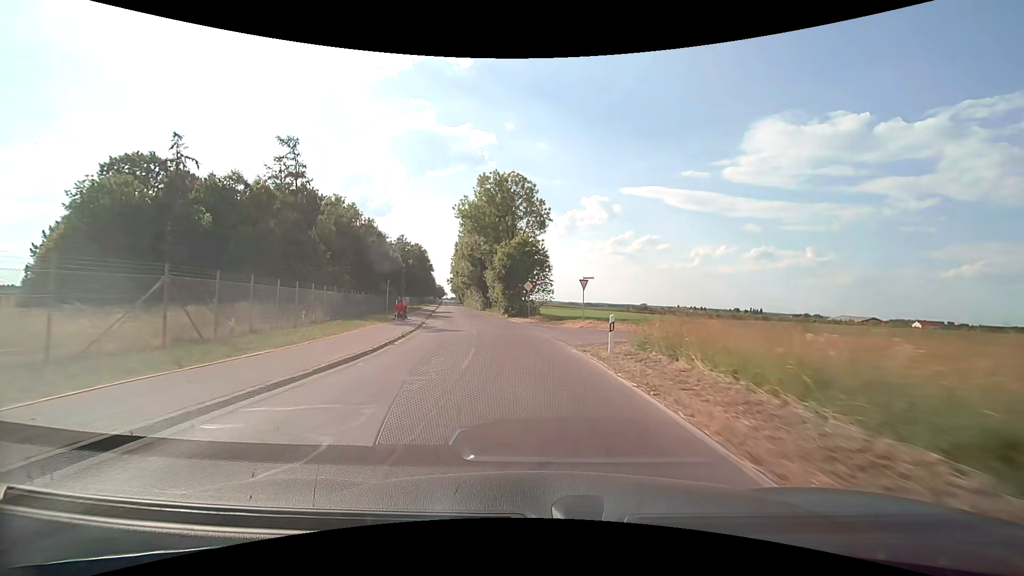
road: unclassified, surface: asphalt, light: Day
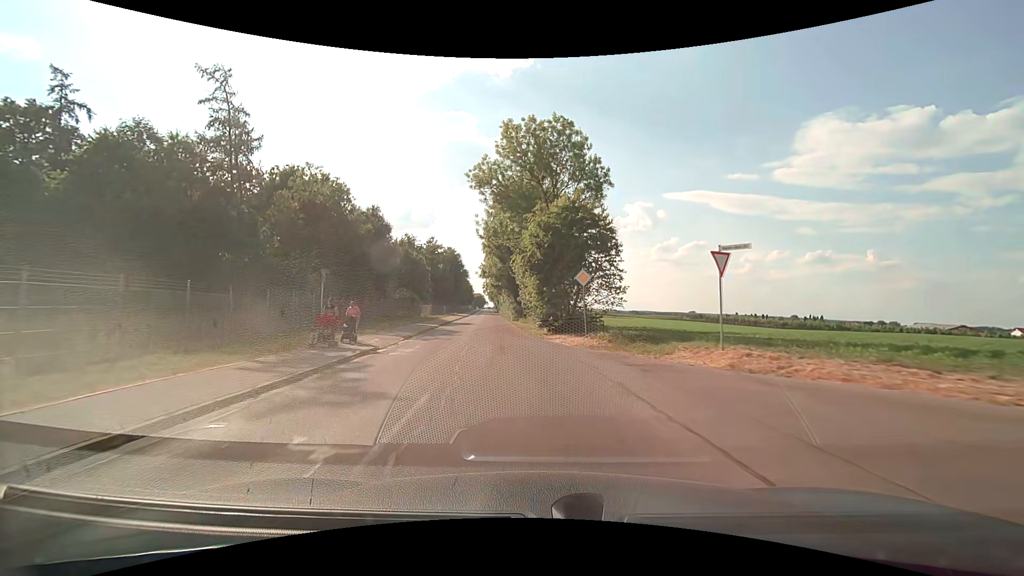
(-0.8, +18.6) m; -5°
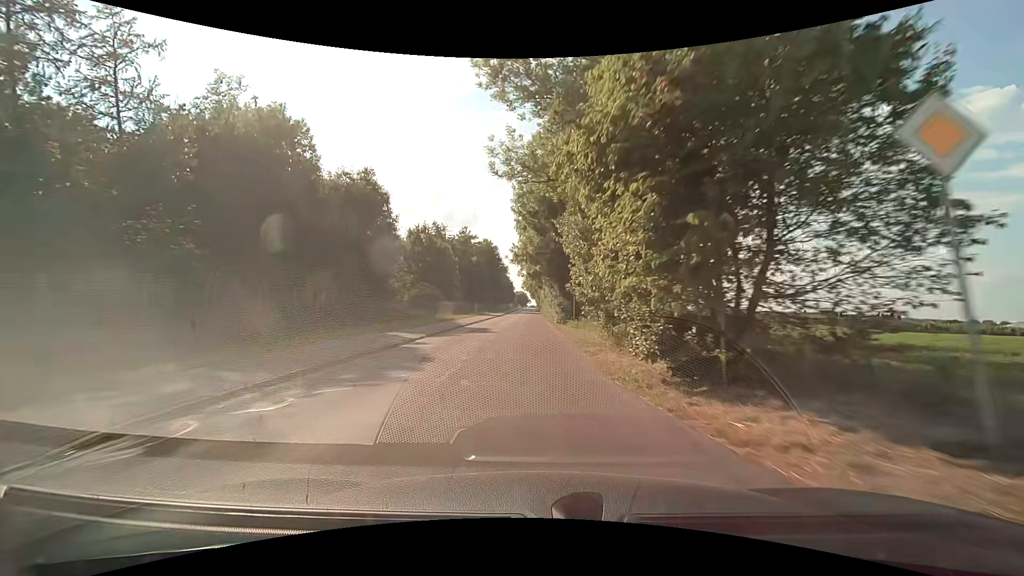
(-0.9, +18.6) m; -5°
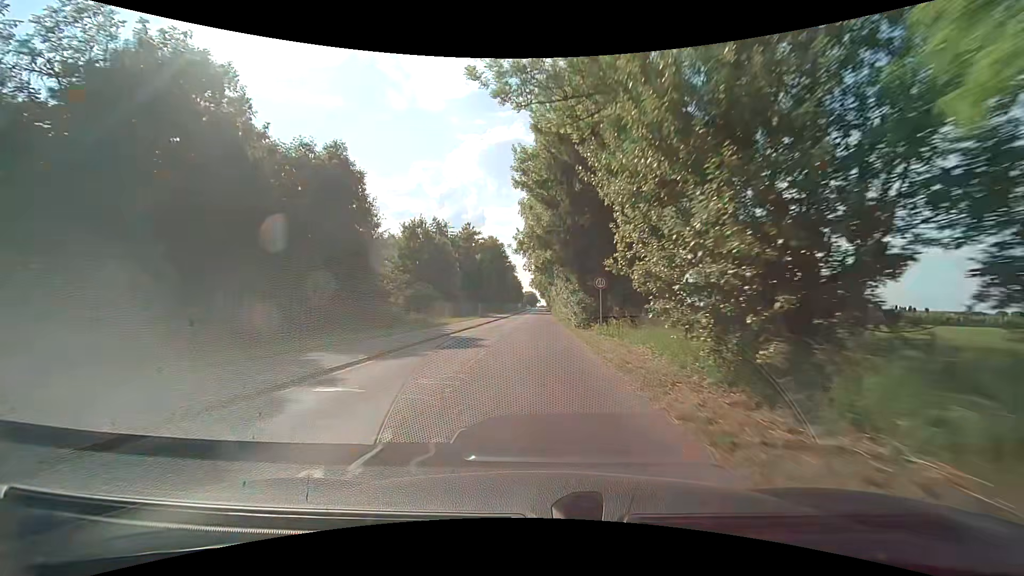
(-0.1, +9.2) m; -1°
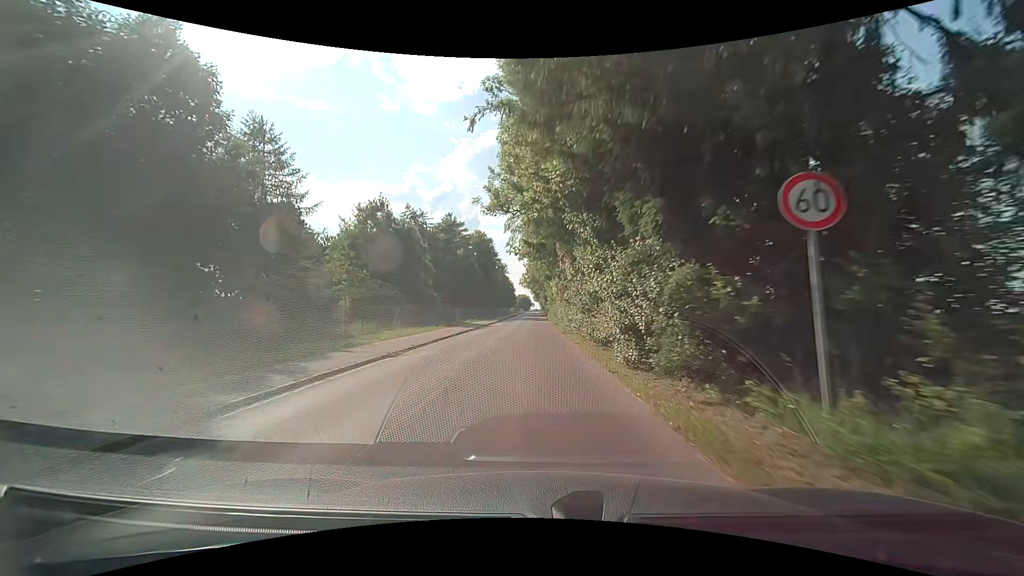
(+0.1, +18.3) m; +1°
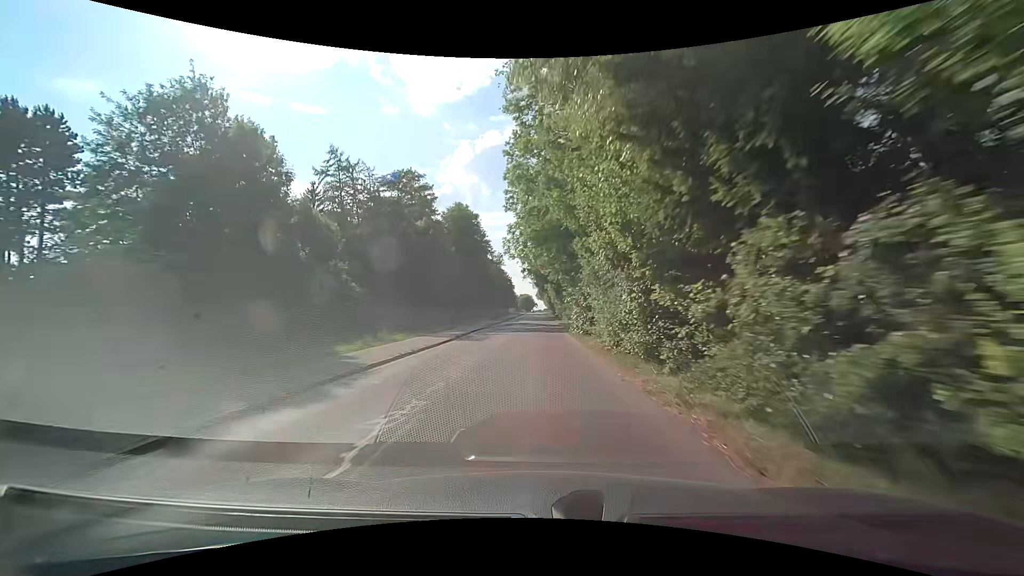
(-0.3, +36.1) m; 0°
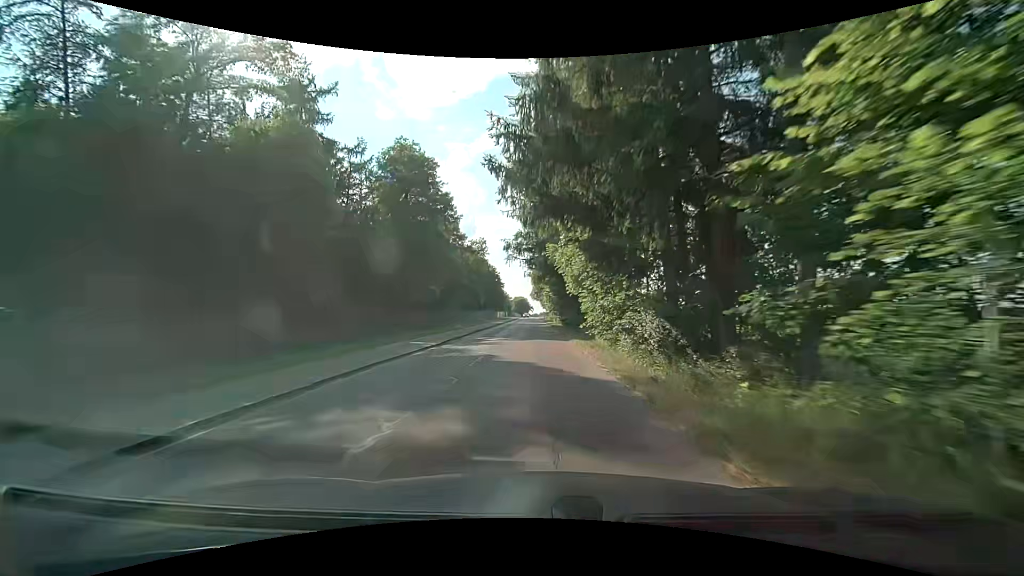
(-0.1, +36.3) m; 0°
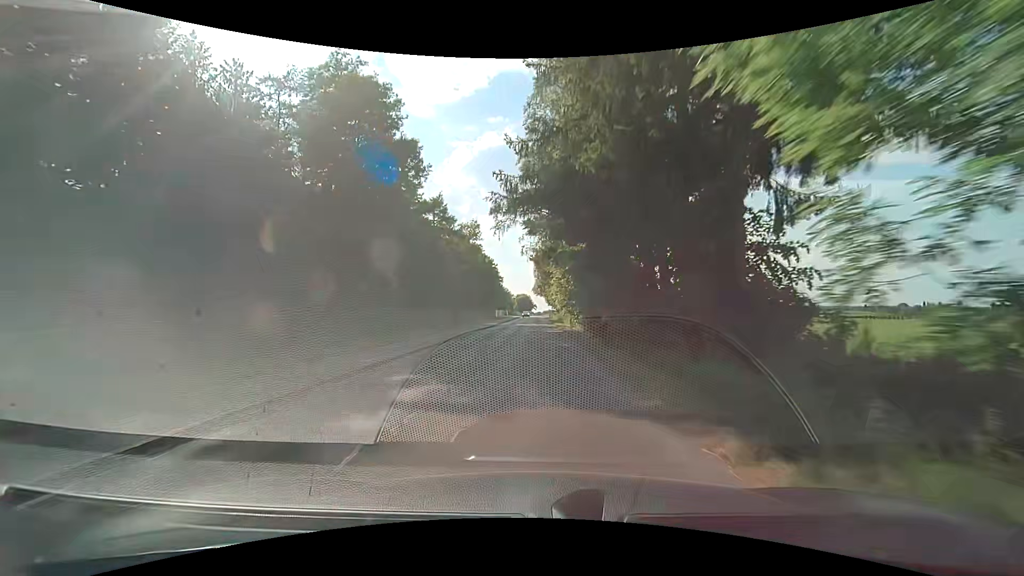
(-0.1, +18.2) m; -1°
(0, +10) (0, +20) (0, +30) (0, +40) (0, +50) (0, +60) (0, +70) (0, +80) (0, +90) (0, +100) m
